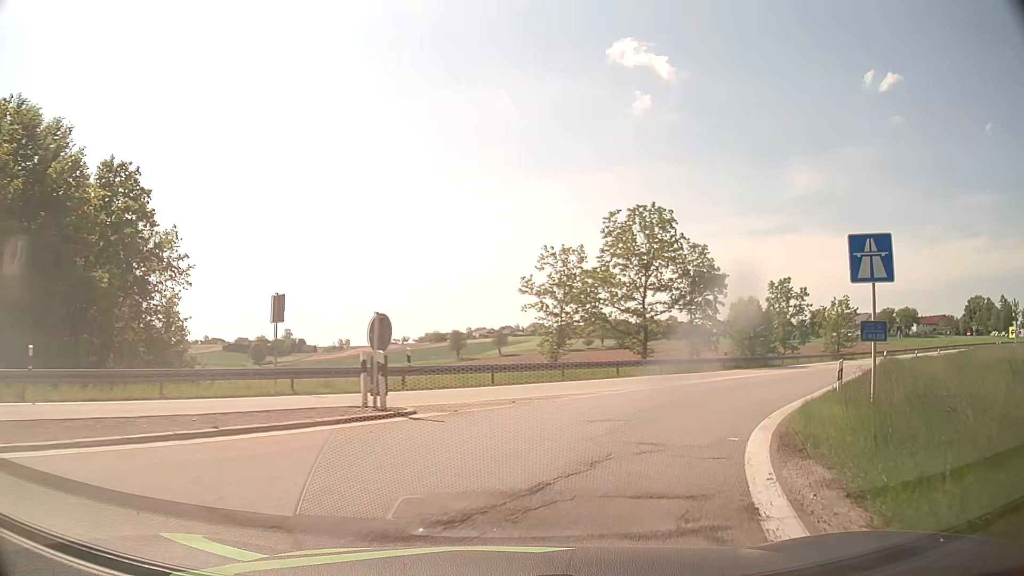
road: motorway_link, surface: asphalt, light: Day
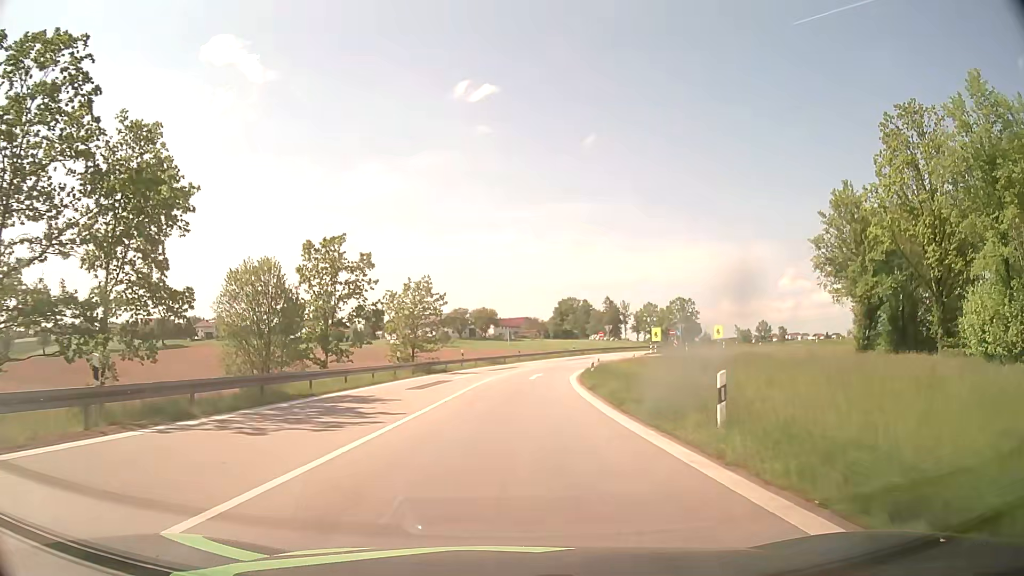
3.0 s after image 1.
(+12.2, +27.6) m; +39°
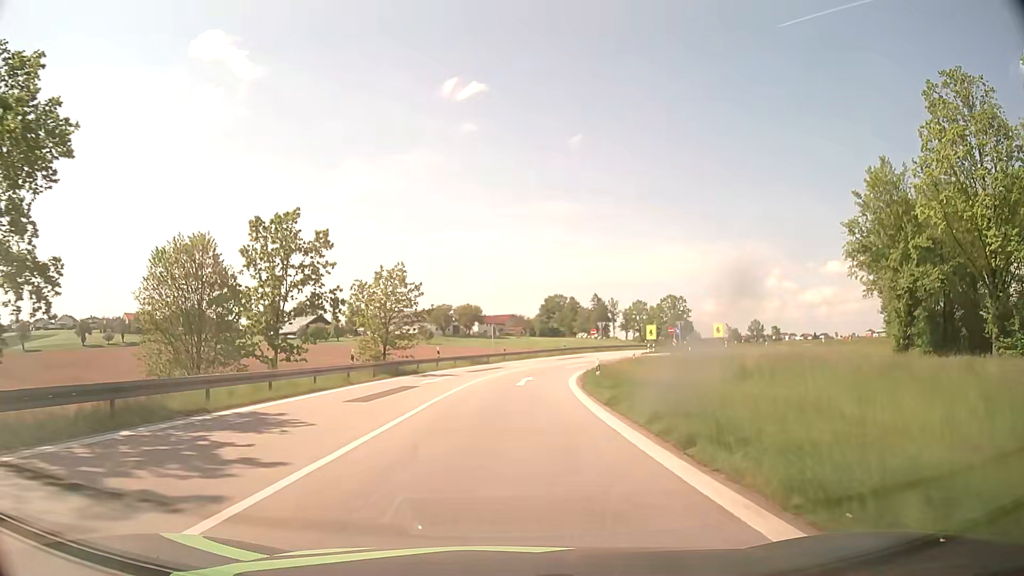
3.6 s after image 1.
(+0.1, +7.2) m; +1°
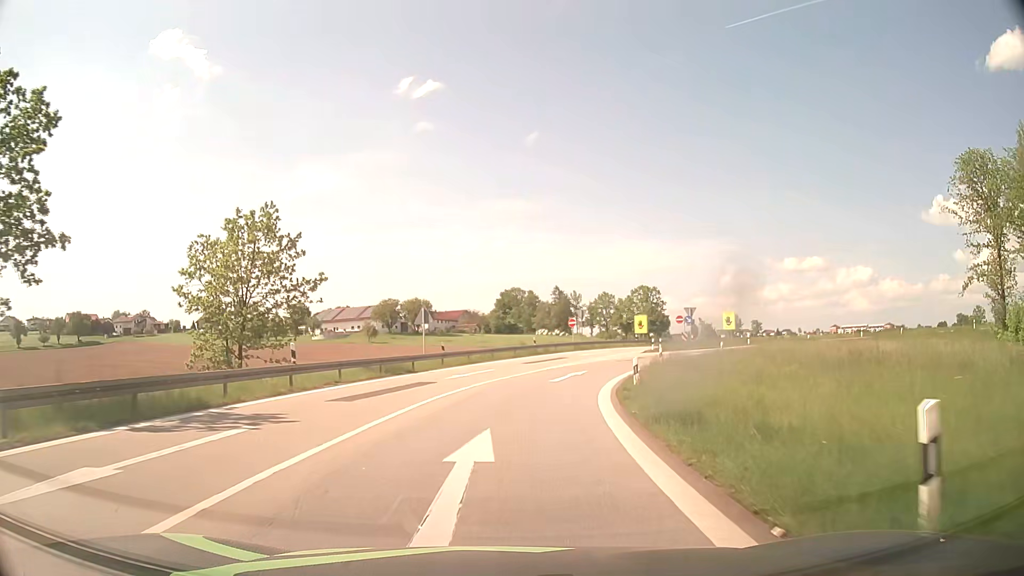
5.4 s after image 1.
(+0.7, +22.7) m; +4°
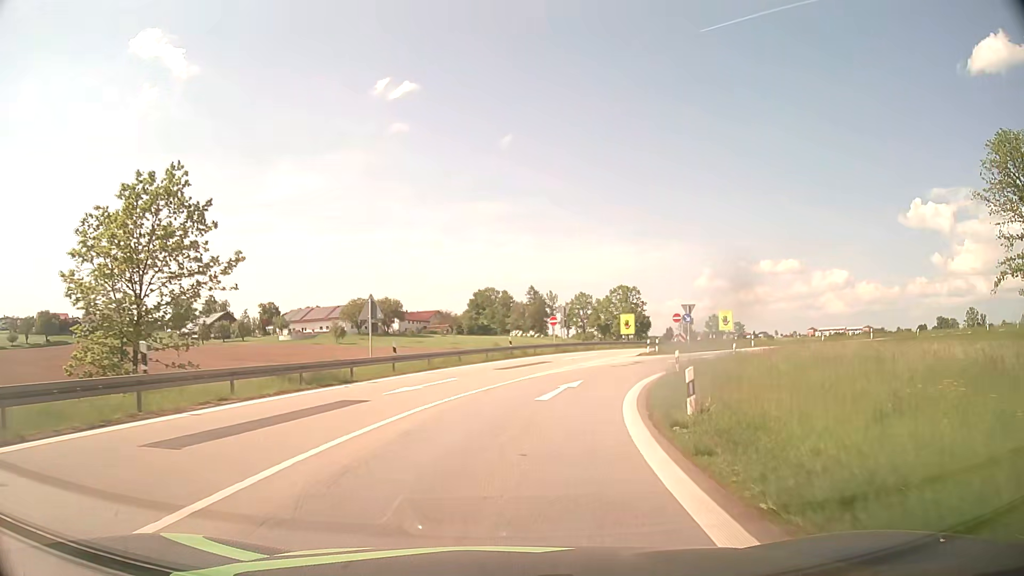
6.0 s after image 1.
(+0.1, +7.8) m; +2°
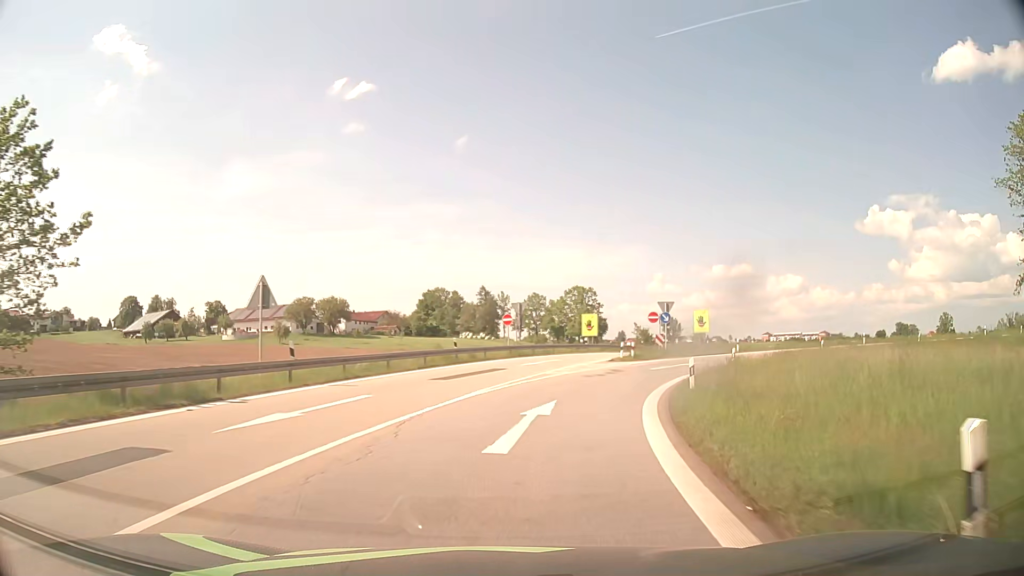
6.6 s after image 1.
(+0.2, +7.8) m; +4°
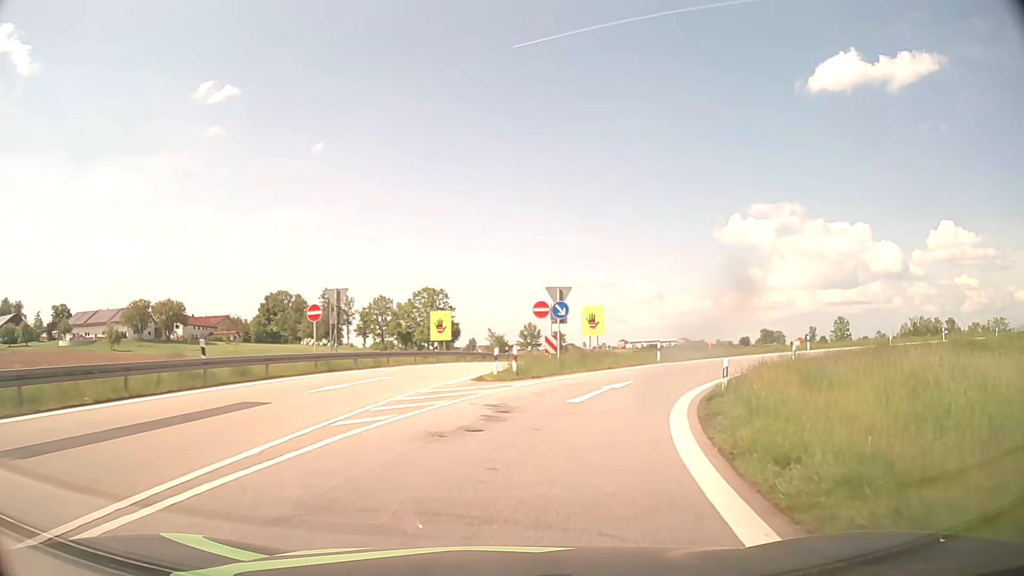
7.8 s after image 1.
(+1.6, +15.8) m; +12°
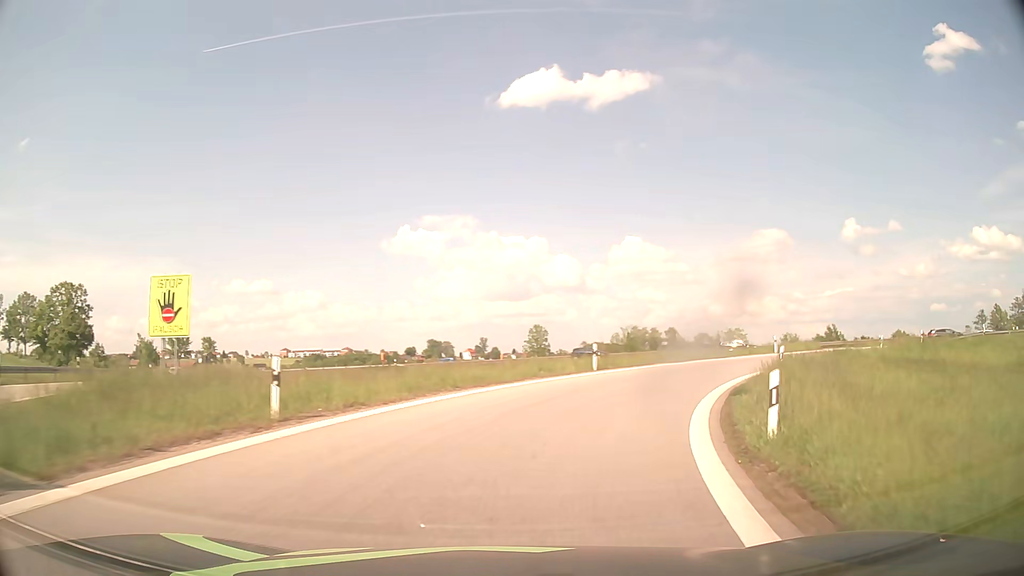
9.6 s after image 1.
(+5.3, +23.0) m; +28°
(+1, +10) (+5, +19) (+10, +28) (+17, +35) (+26, +40) (+35, +42) (+45, +43) (+55, +41) (+65, +38) (+74, +34) m
